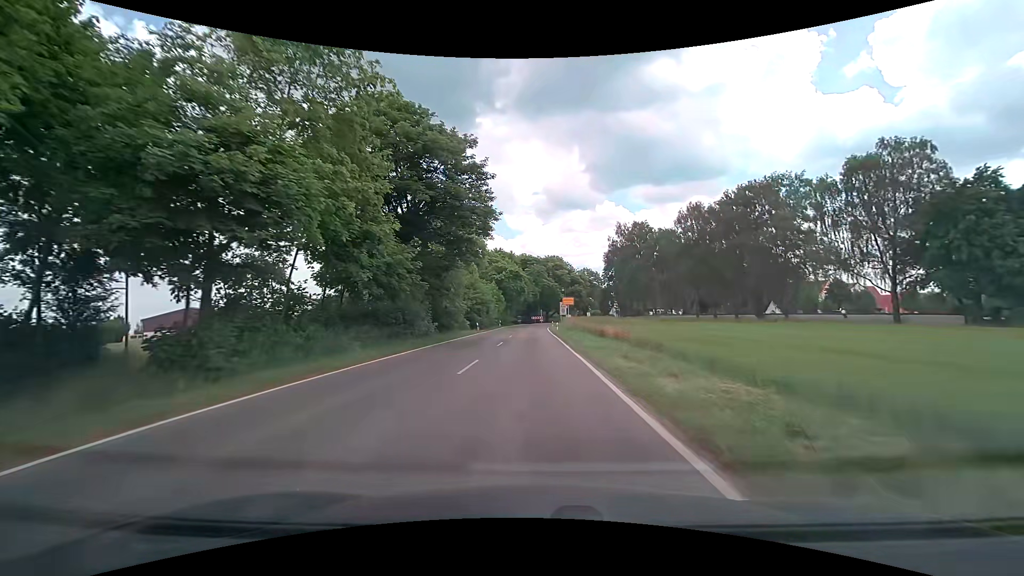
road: tertiary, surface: asphalt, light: Day
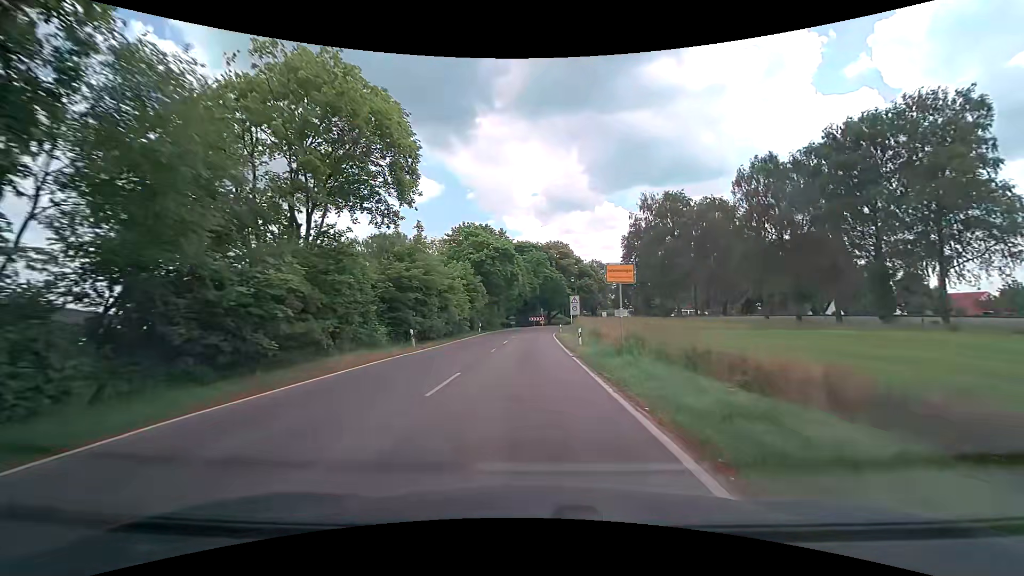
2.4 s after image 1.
(0.0, +26.9) m; 0°
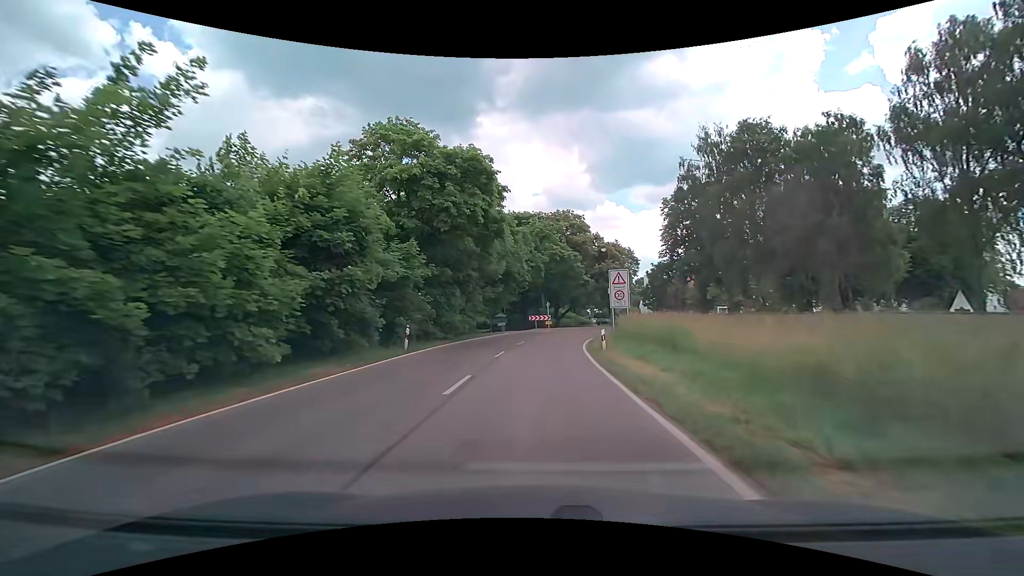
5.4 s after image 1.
(-0.2, +29.8) m; 0°
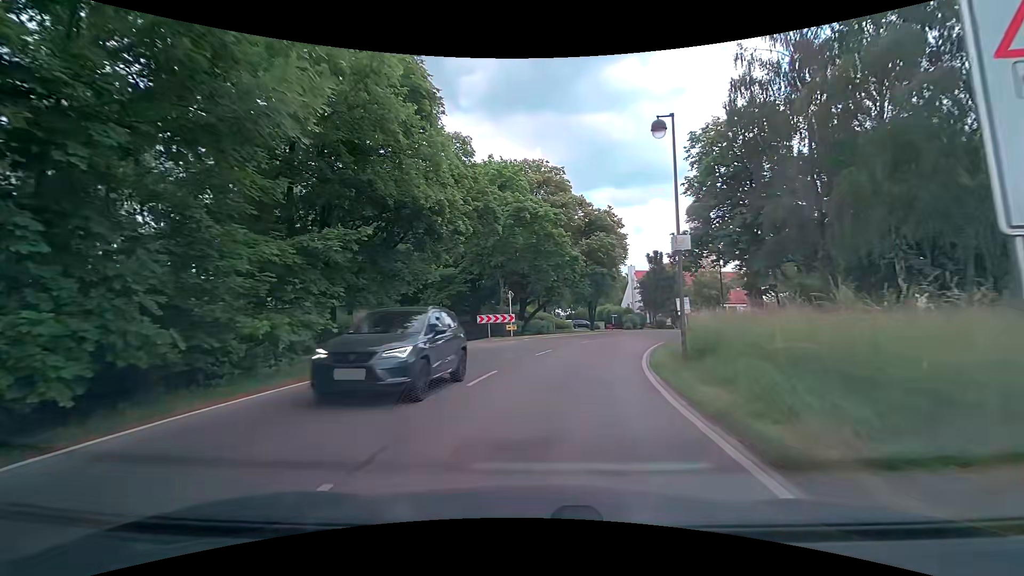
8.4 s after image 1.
(+0.6, +25.4) m; +4°
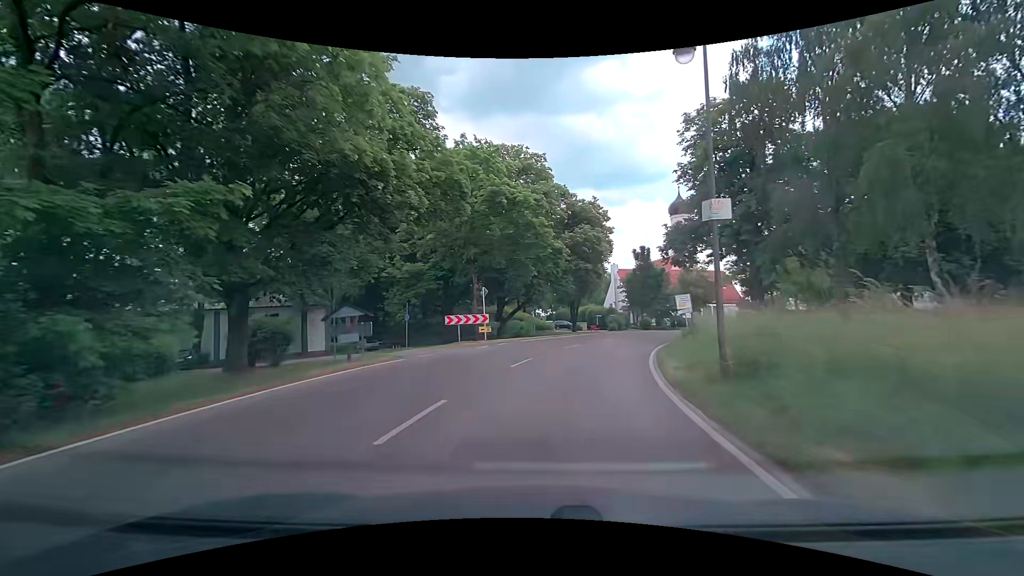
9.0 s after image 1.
(+0.1, +4.6) m; +2°
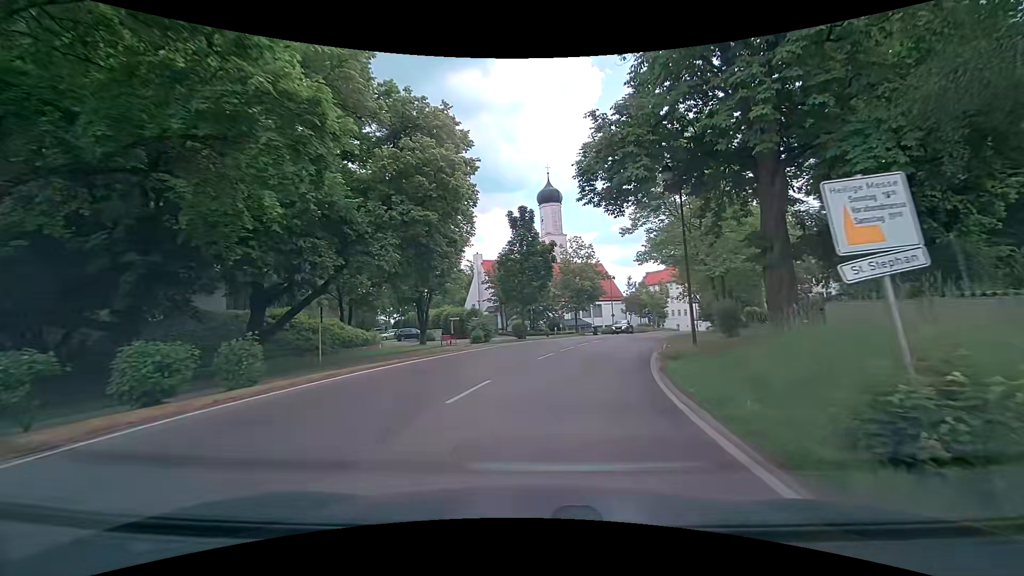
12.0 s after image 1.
(+2.8, +23.3) m; +15°
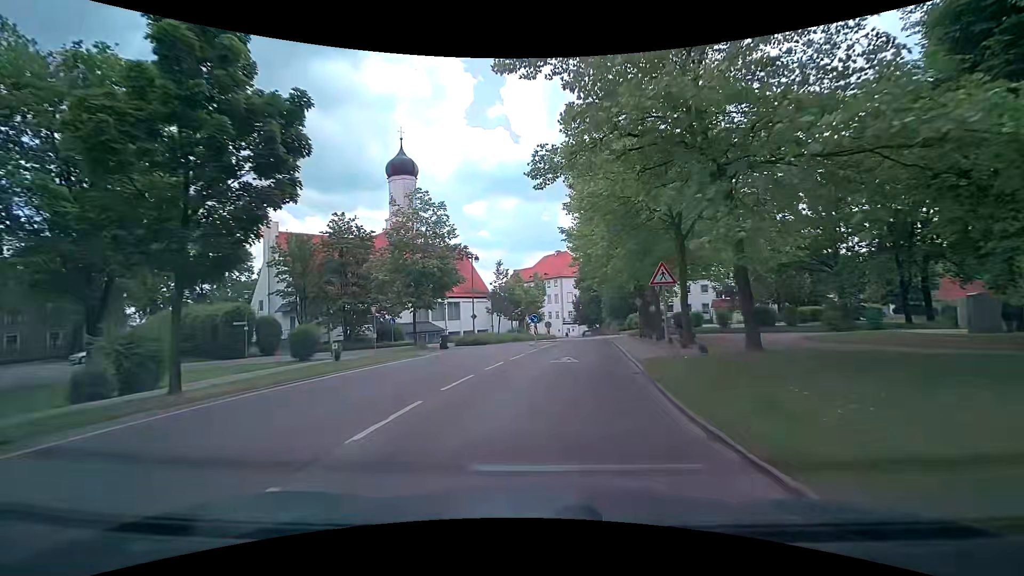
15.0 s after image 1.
(+3.8, +24.3) m; +15°
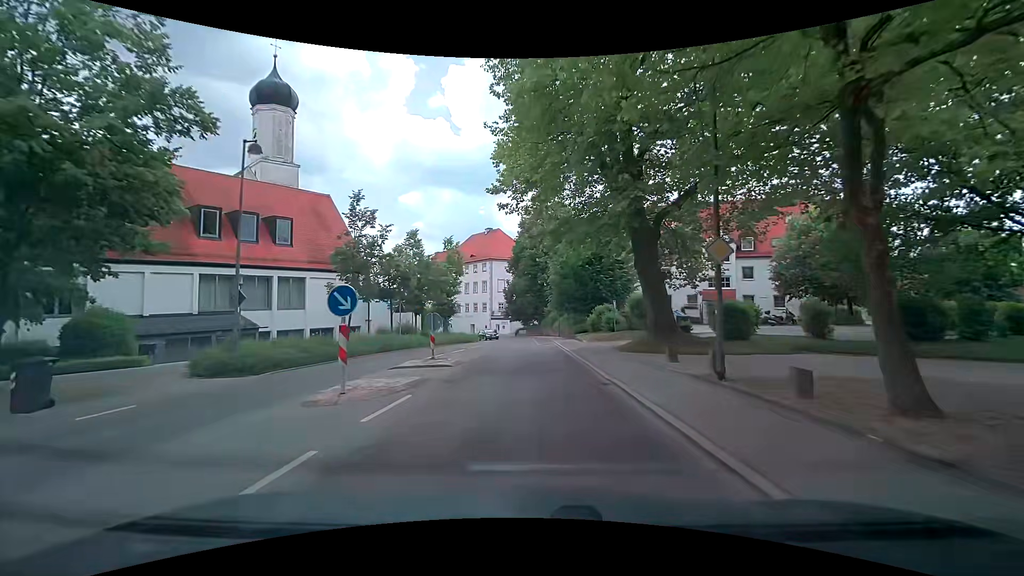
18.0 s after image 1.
(+2.6, +25.4) m; +8°
(0, +10) (0, +20) (0, +30) (-1, +40) (-1, +50) (-2, +60) (-4, +70) (-9, +78) (-16, +86) (-23, +92) m
